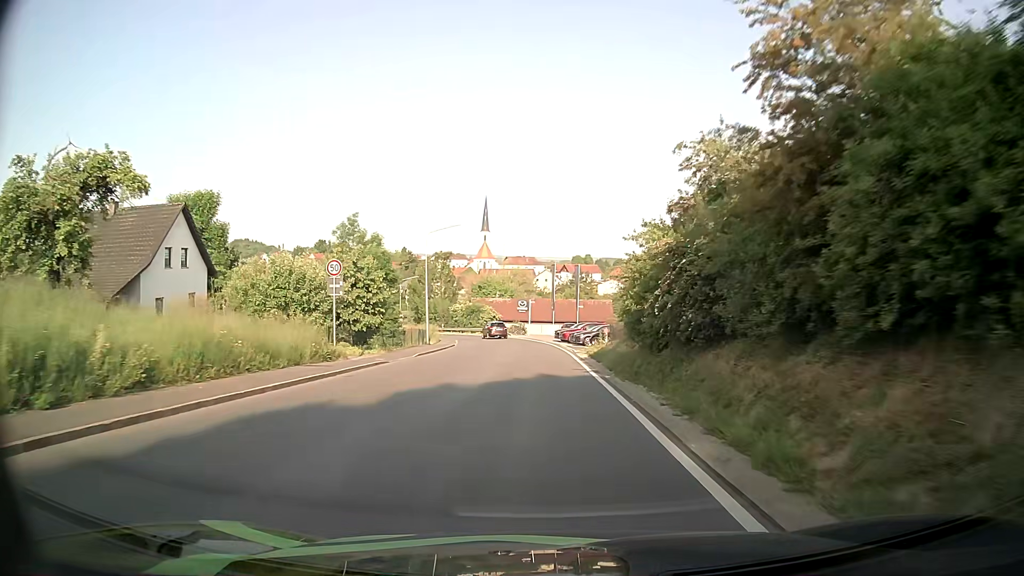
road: secondary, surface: asphalt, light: Day
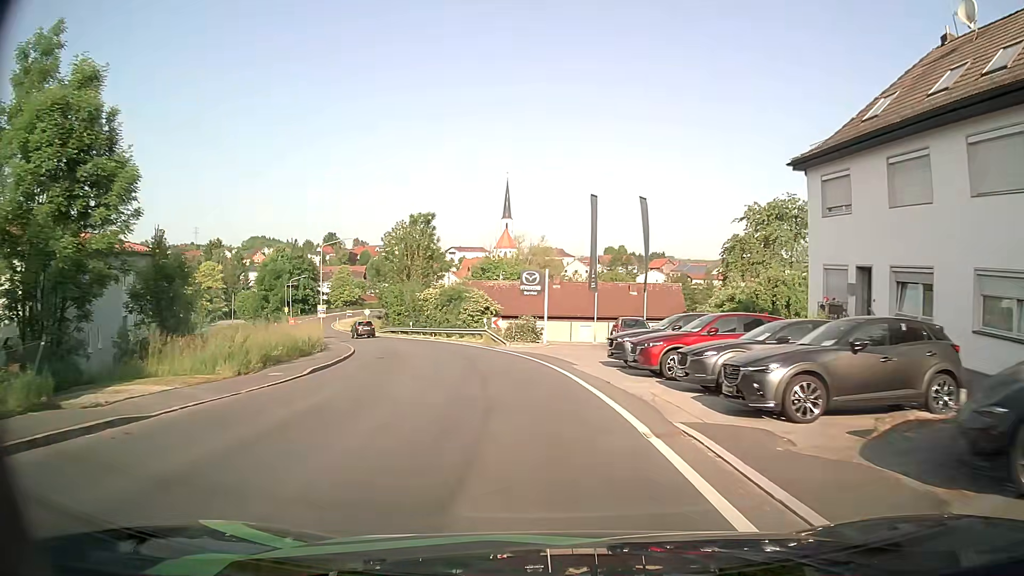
(-0.5, +38.1) m; -2°
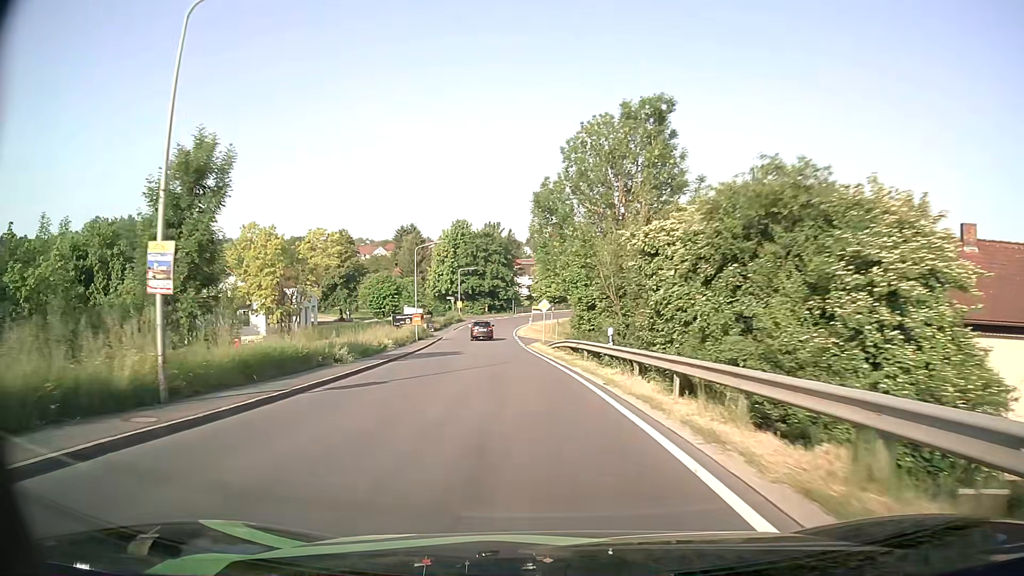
(-6.5, +39.9) m; -20°
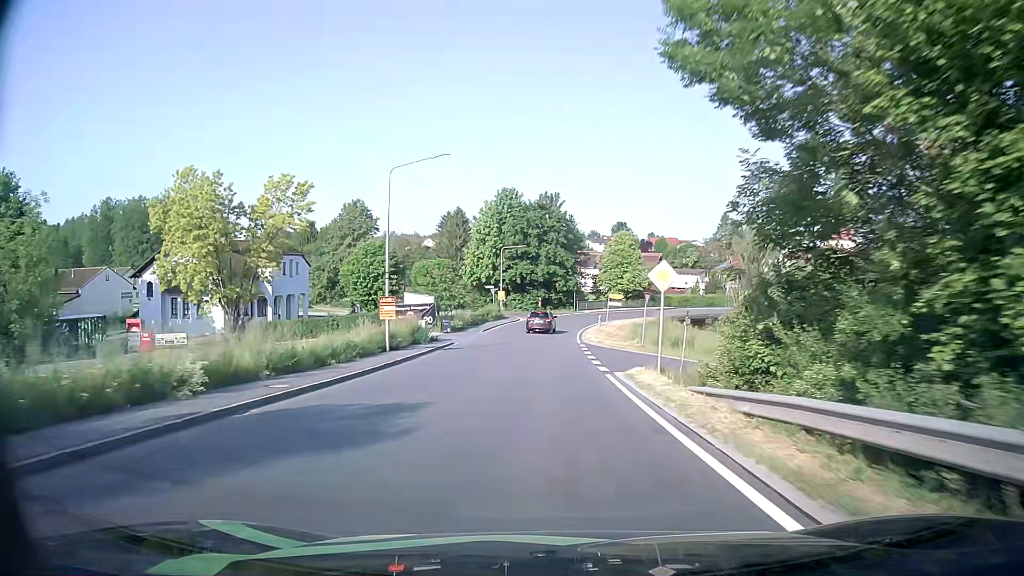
(-1.8, +26.2) m; -5°
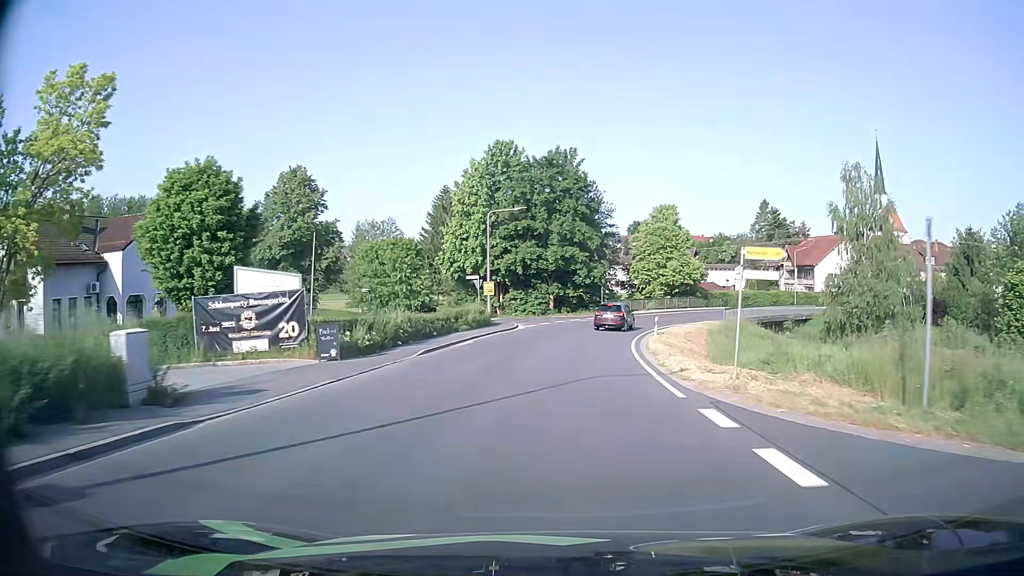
(-0.3, +26.6) m; -1°
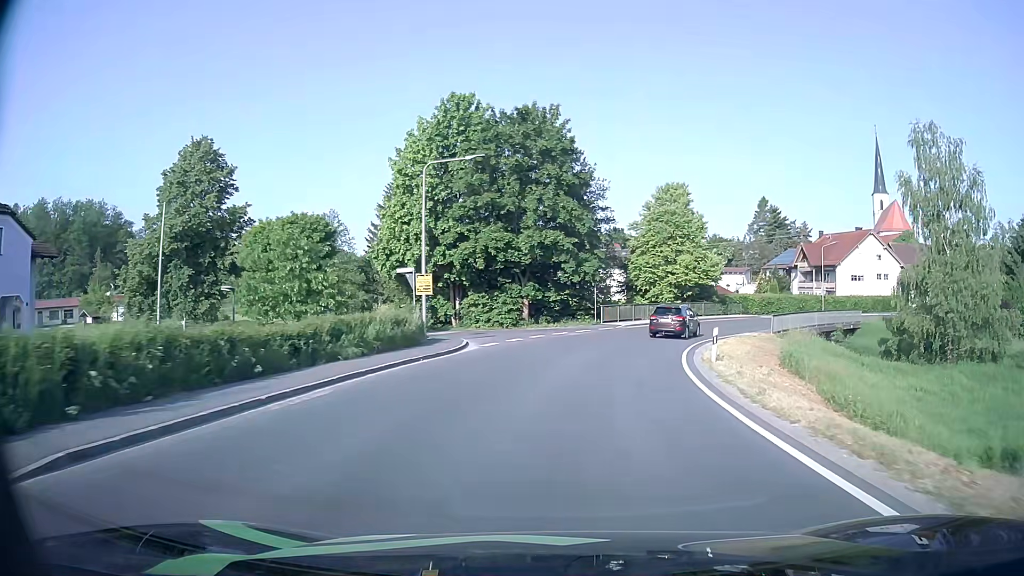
(+0.1, +16.1) m; +2°
(0, +10) (+2, +20) (+4, +30) (+9, +39) (+14, +47) (+21, +54) (+29, +60) (+37, +66) (+46, +71) (+55, +75) m
